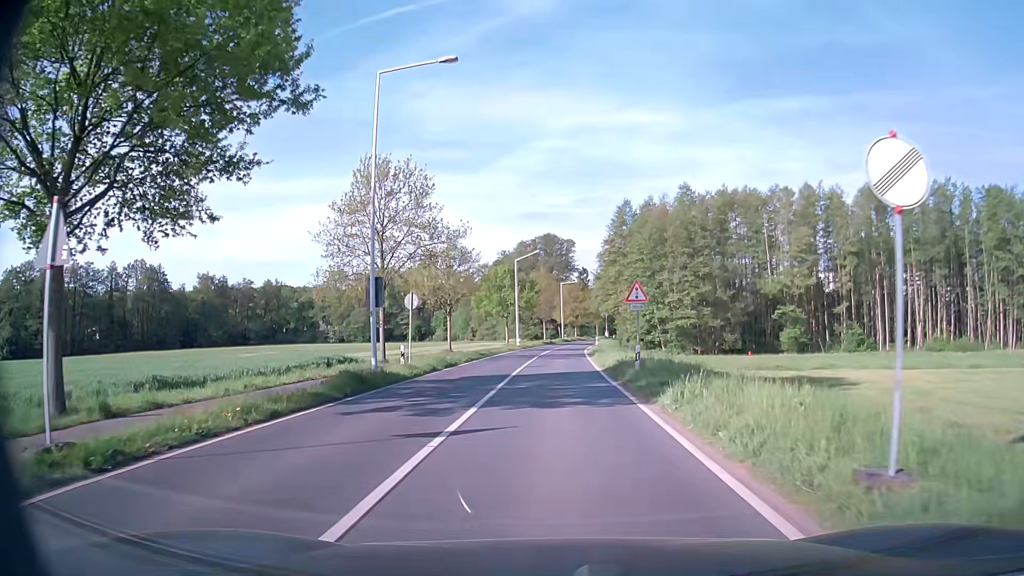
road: secondary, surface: asphalt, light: Day
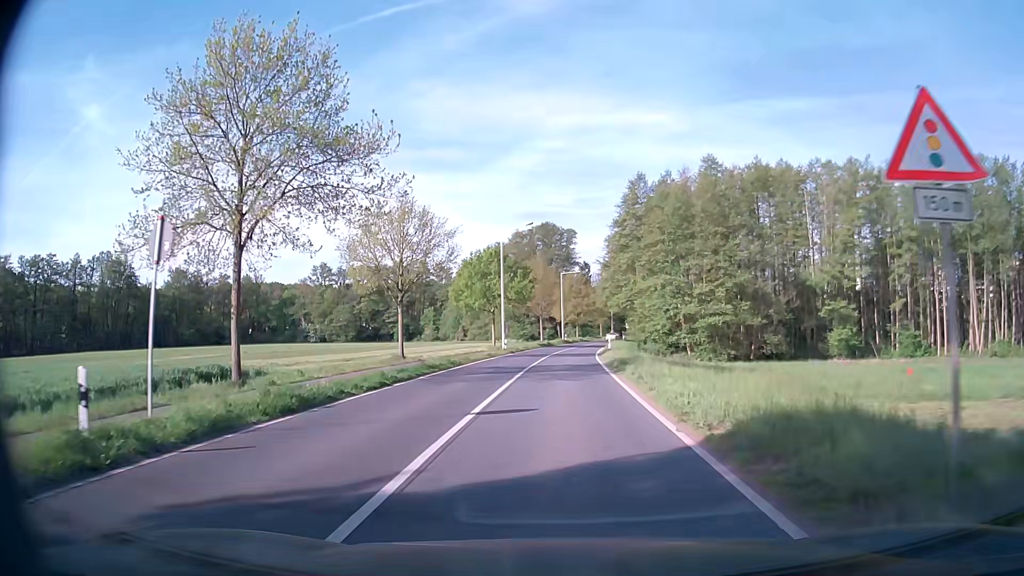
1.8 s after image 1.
(0.0, +17.8) m; 0°
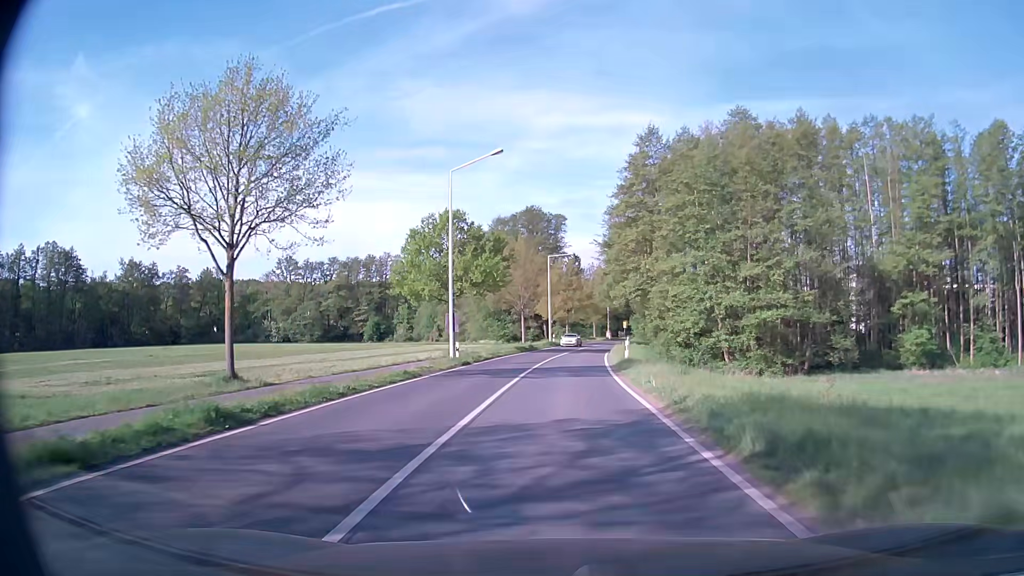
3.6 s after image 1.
(+0.2, +20.6) m; +1°
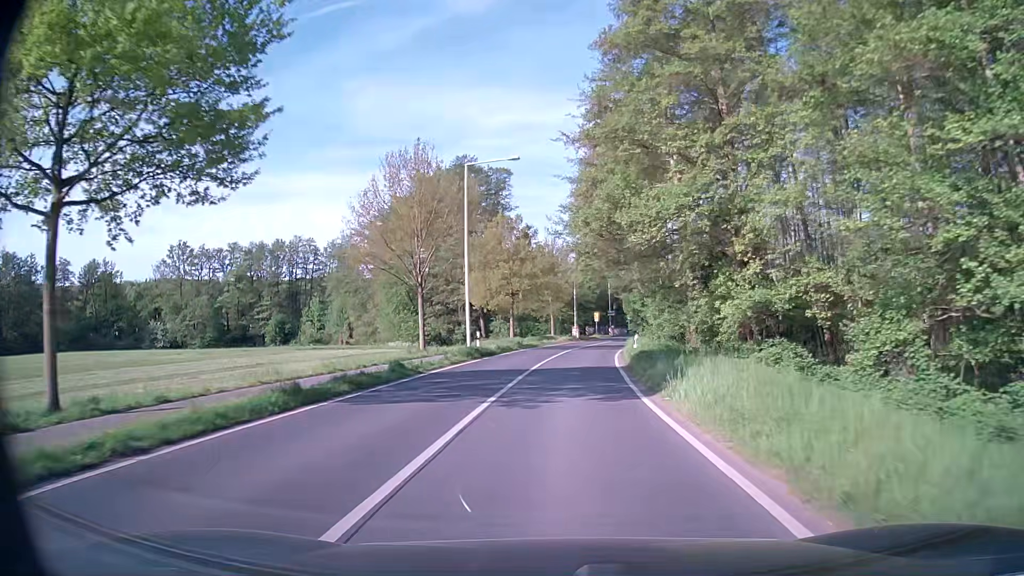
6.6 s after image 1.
(+1.1, +38.7) m; +4°
(0, +10) (+1, +20) (+1, +30) (+2, +40) (+4, +50) (+5, +60) (+7, +69) (+10, +79) (+12, +89) (+15, +98) m
